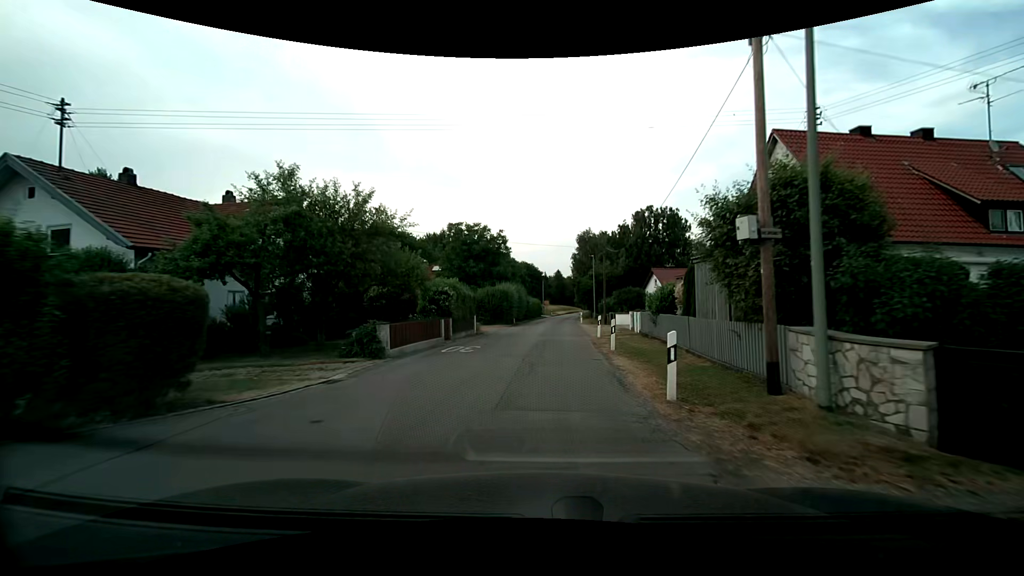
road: residential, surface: asphalt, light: Day
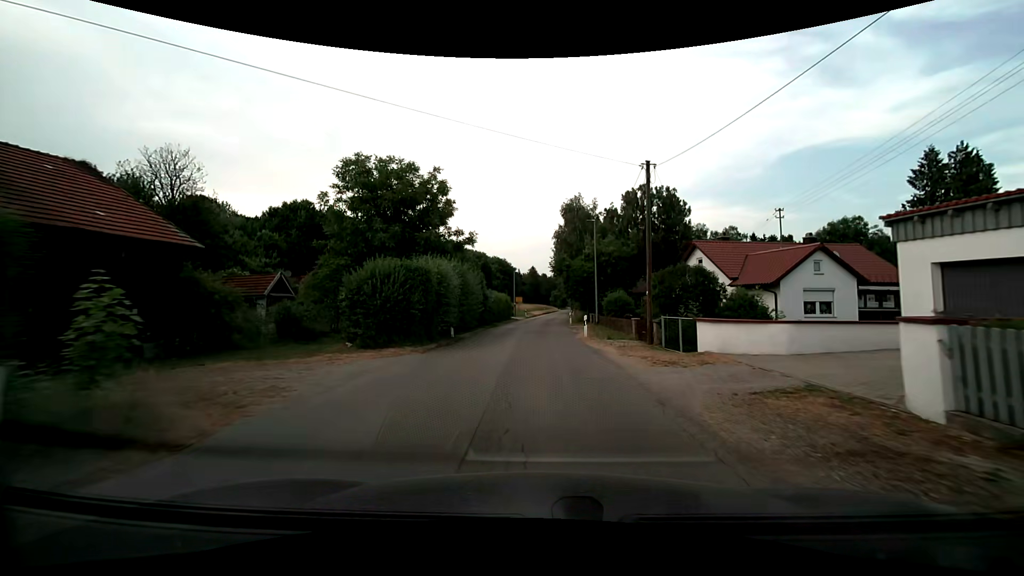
(+0.2, +24.0) m; +2°
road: unclassified
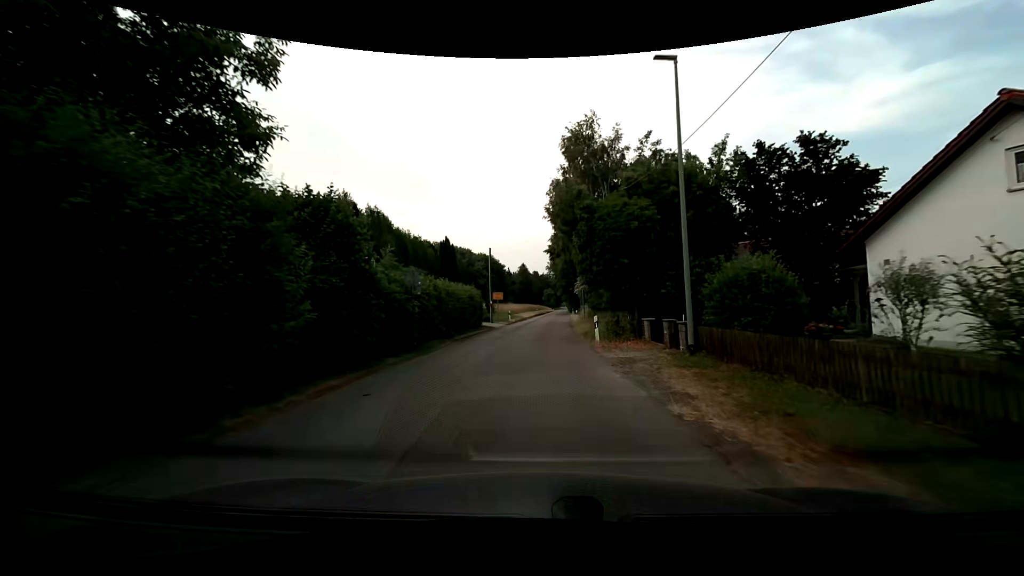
(+0.2, +23.7) m; +1°
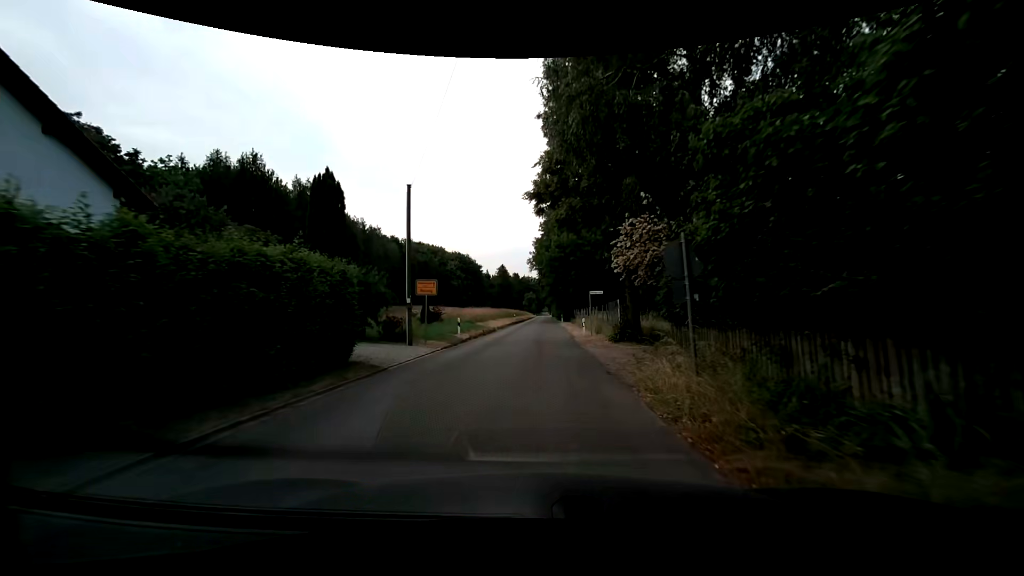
(+0.1, +23.6) m; +1°
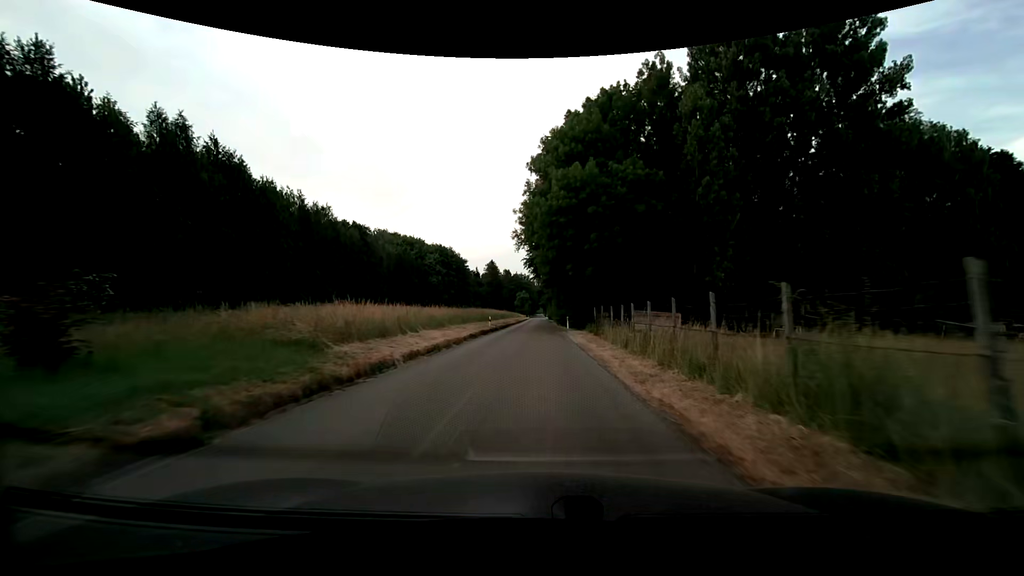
(+1.0, +29.3) m; +2°
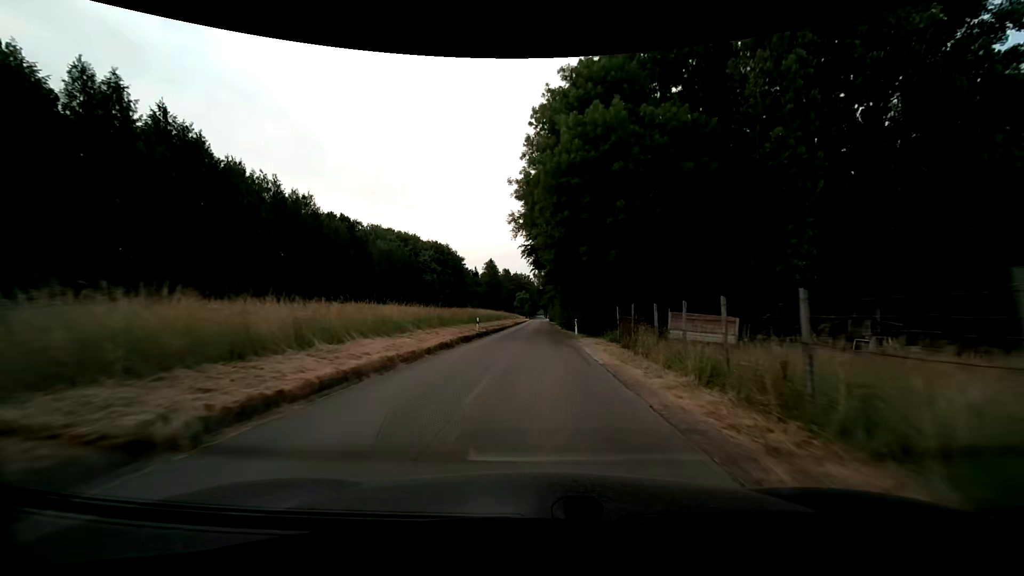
(0.0, +9.6) m; 0°
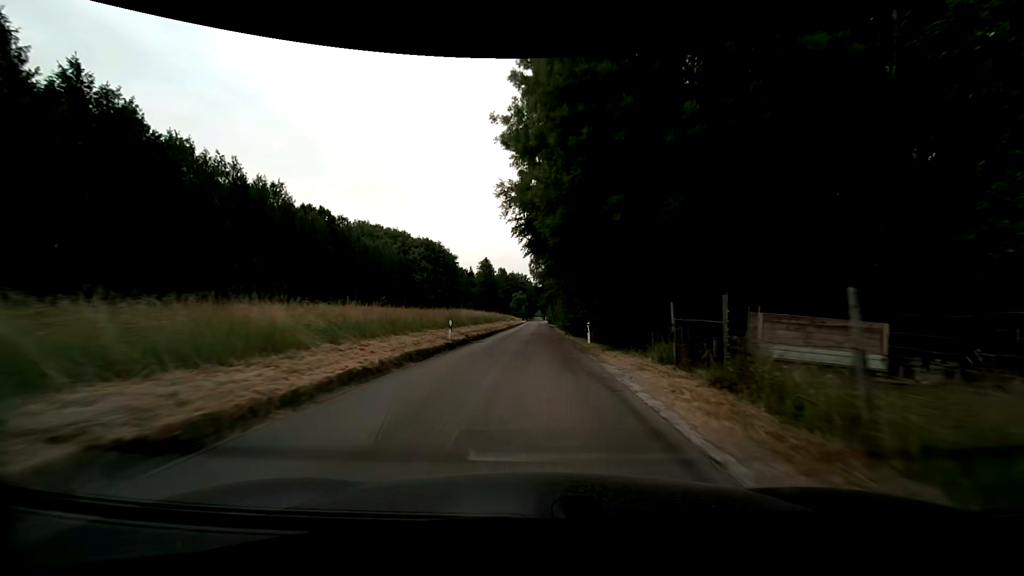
(0.0, +10.3) m; 0°
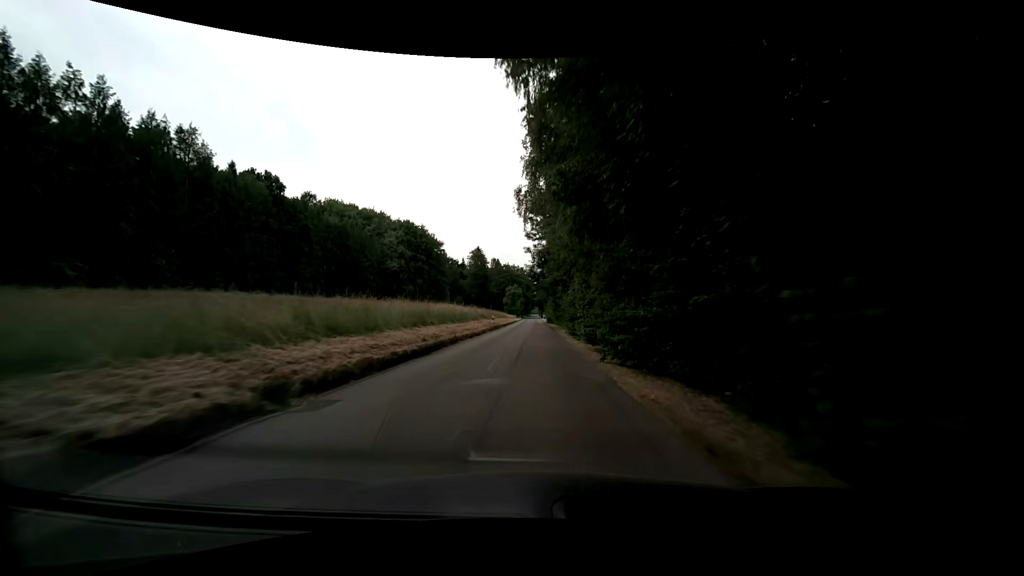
(0.0, +22.4) m; 0°
(0, +10) (0, +20) (0, +30) (0, +40) (0, +50) (0, +60) (0, +70) (0, +80) (0, +90) (0, +100) m
